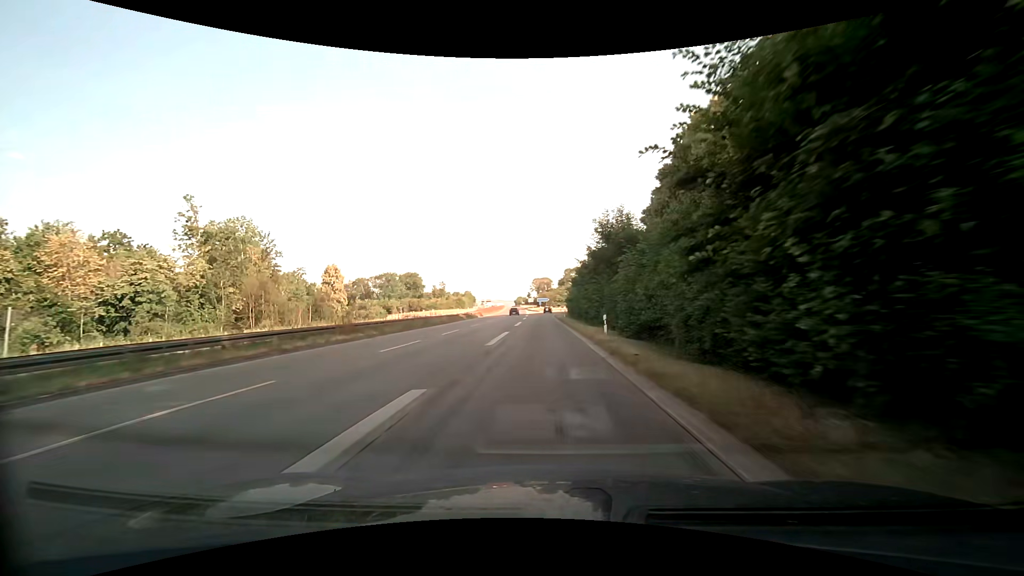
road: trunk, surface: asphalt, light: Day
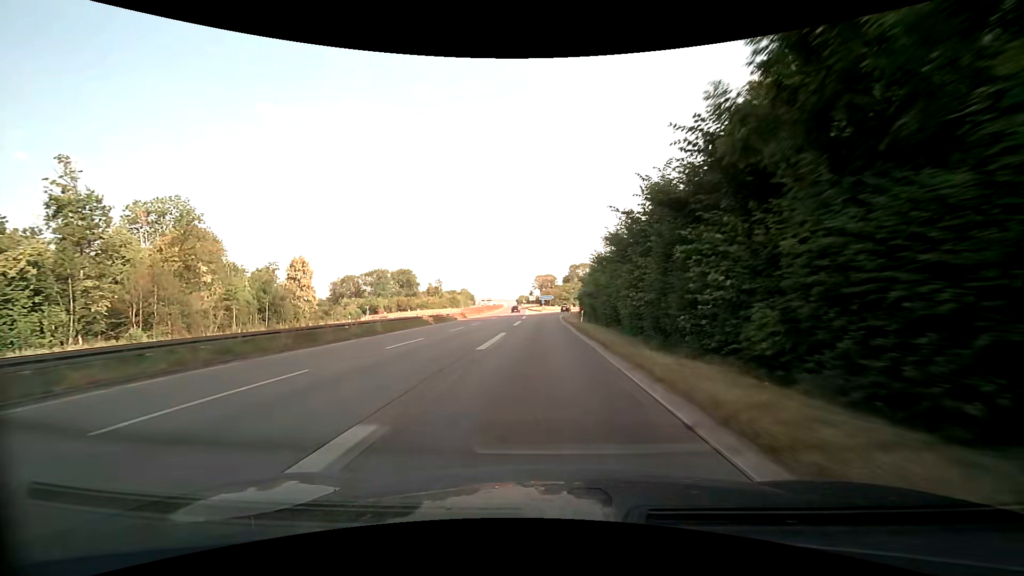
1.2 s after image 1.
(0.0, +22.8) m; 0°
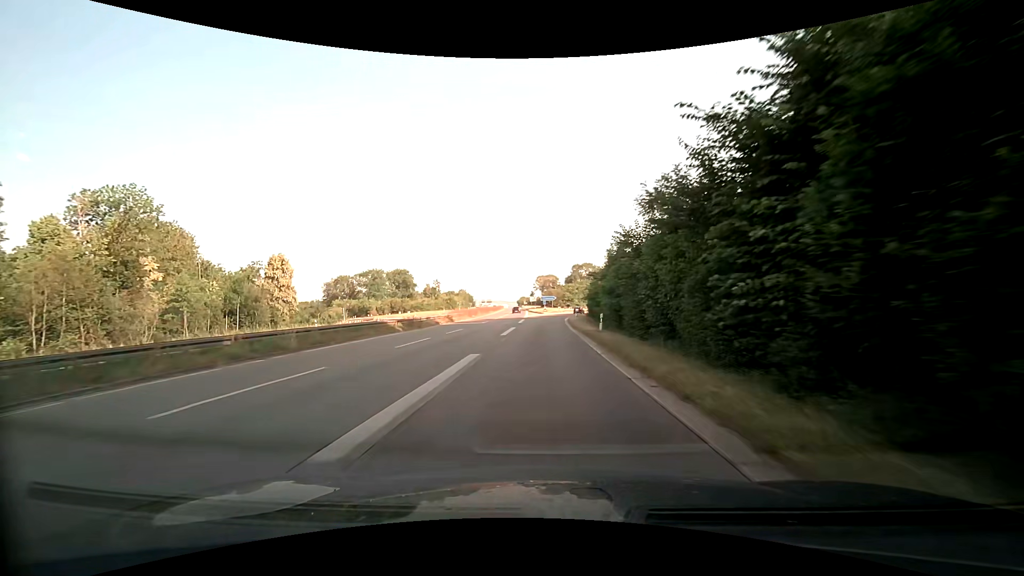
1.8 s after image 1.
(0.0, +11.2) m; 0°
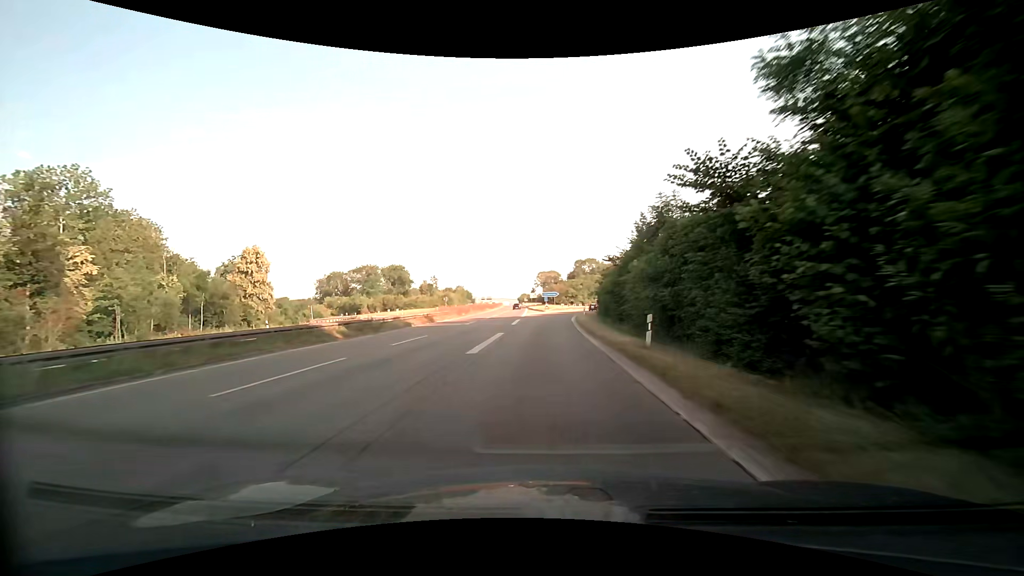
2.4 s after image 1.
(0.0, +11.1) m; 0°
